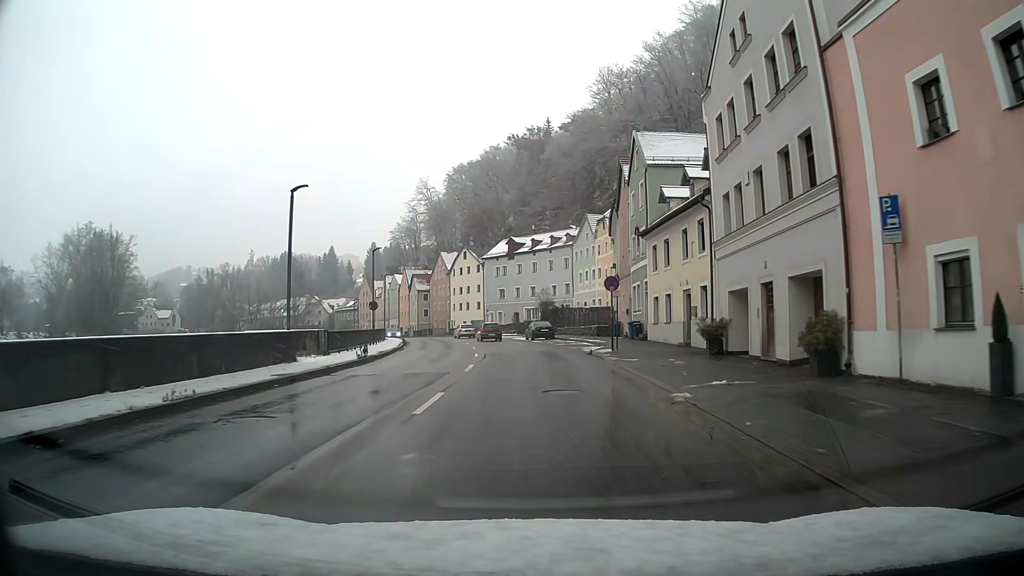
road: primary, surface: asphalt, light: Day
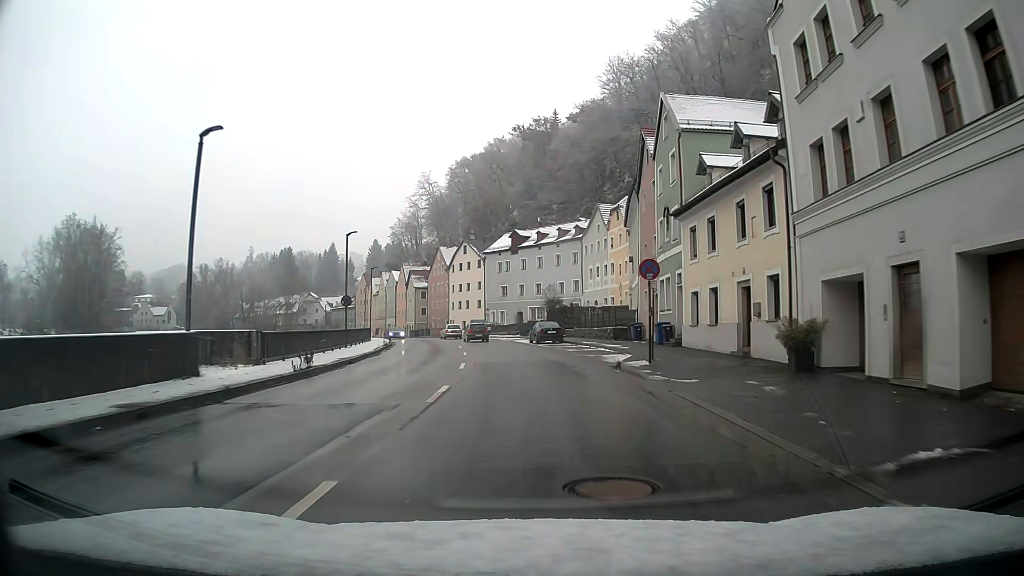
(0.0, +7.5) m; 0°
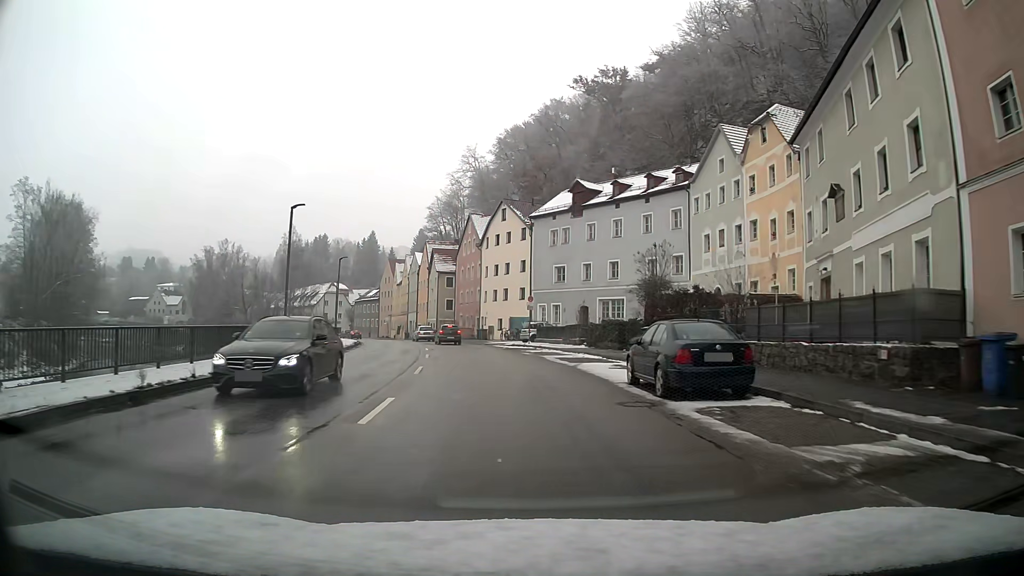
(-1.2, +29.9) m; -5°
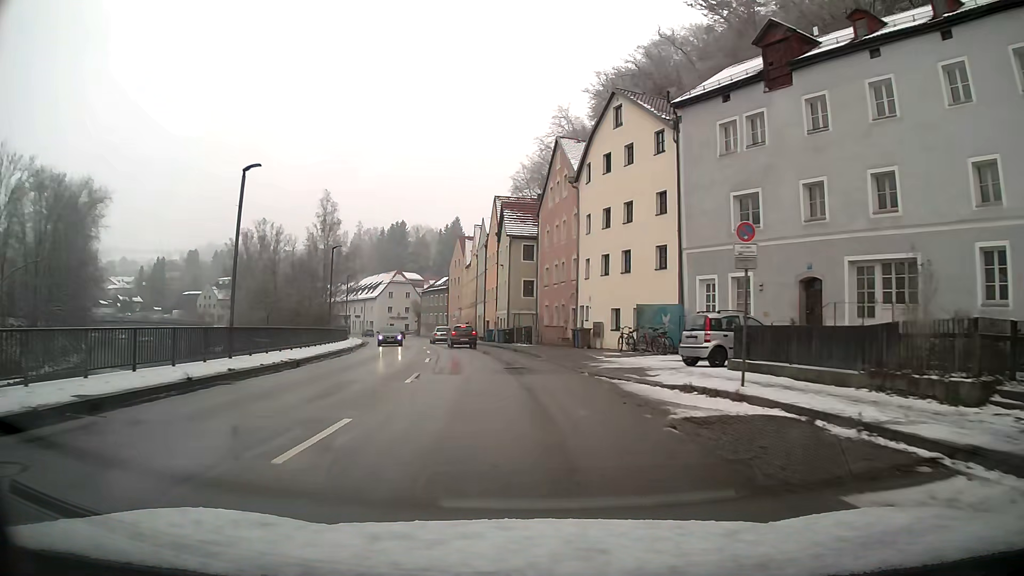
(-2.2, +30.0) m; -9°
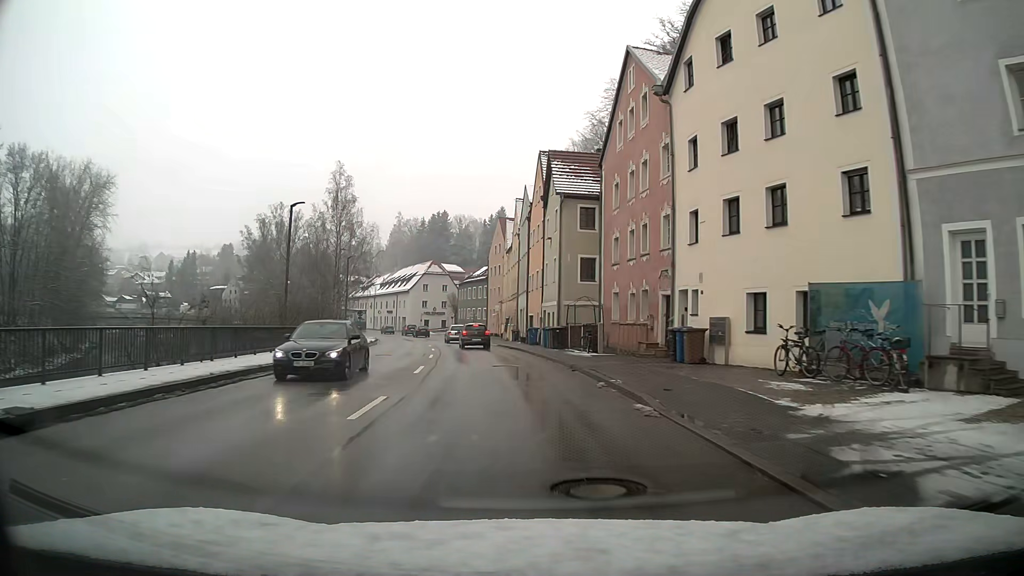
(-0.5, +15.2) m; -4°
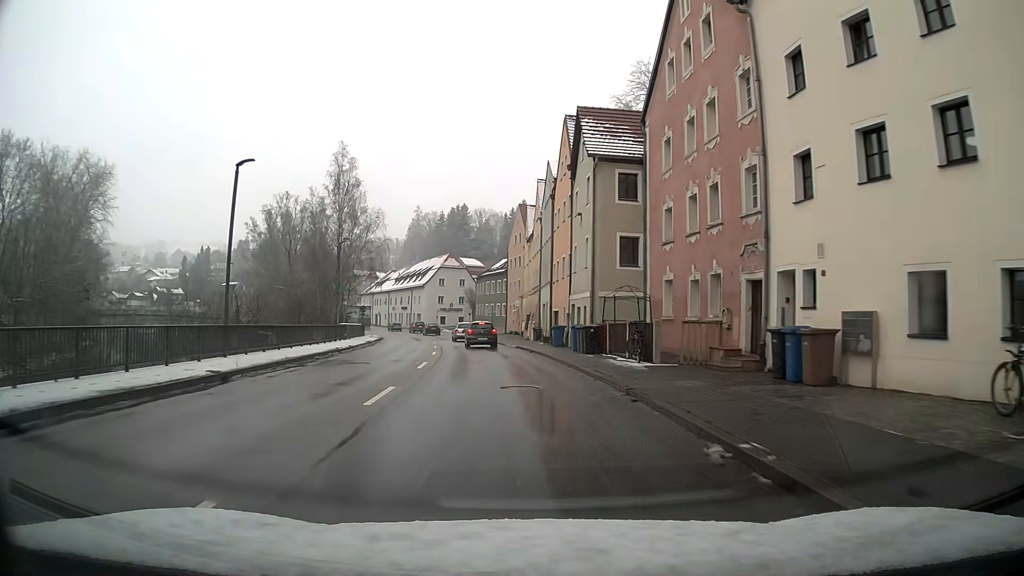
(-0.1, +7.5) m; -2°
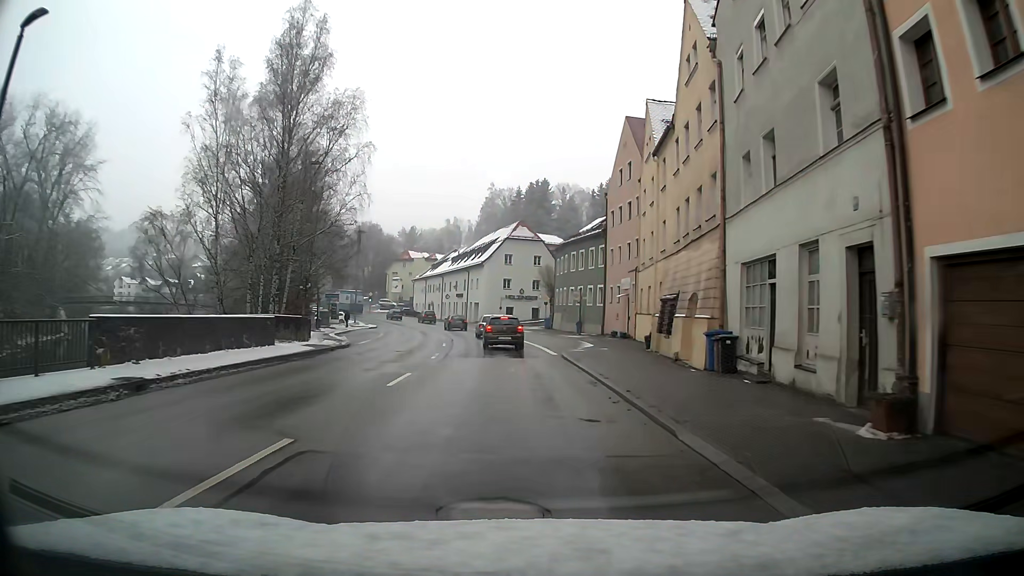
(-2.0, +33.6) m; -6°
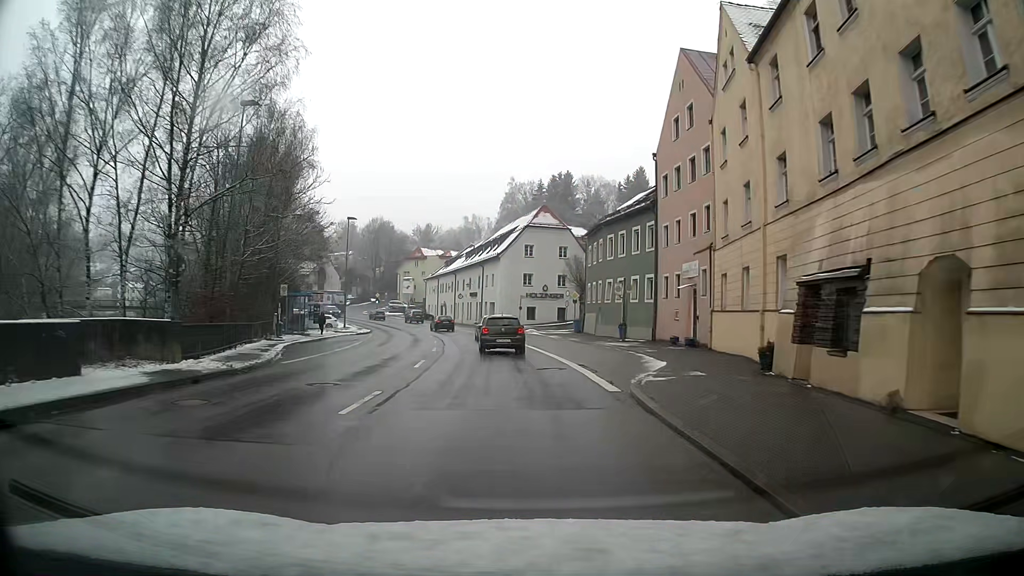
(-0.2, +12.8) m; -2°
